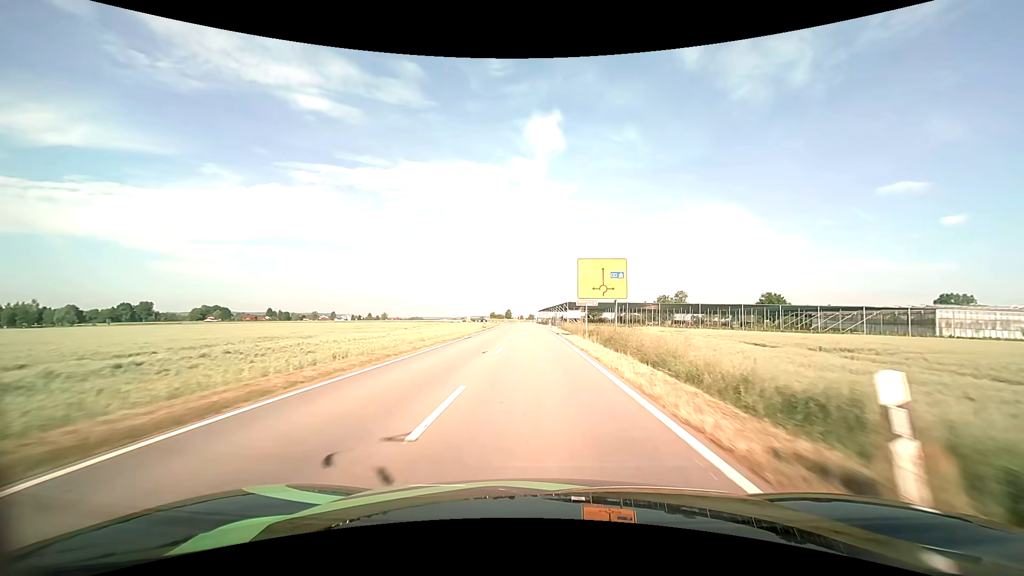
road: tertiary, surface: asphalt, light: Day
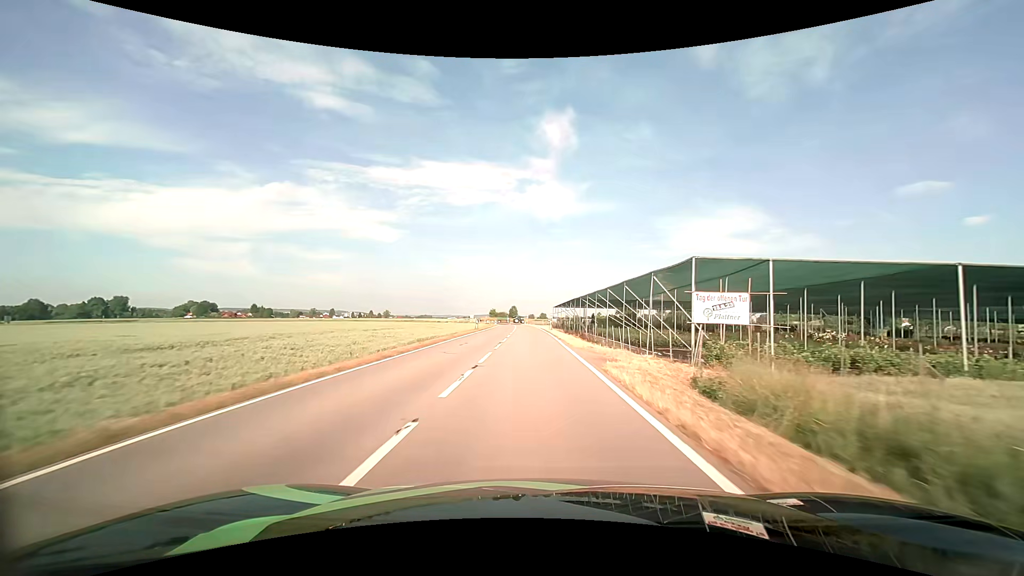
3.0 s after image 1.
(-0.8, +59.1) m; -1°
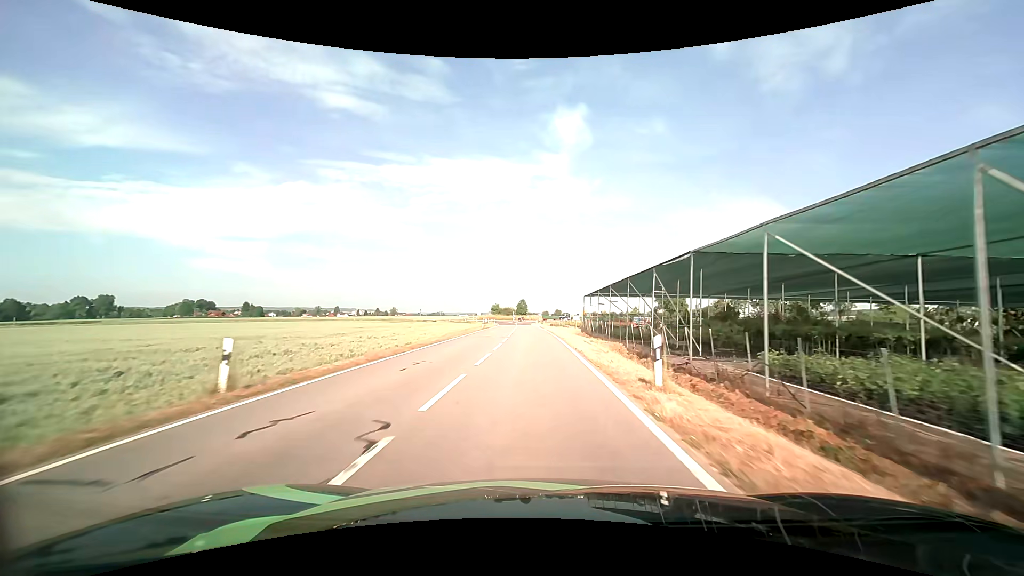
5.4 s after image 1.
(-0.6, +43.5) m; -2°
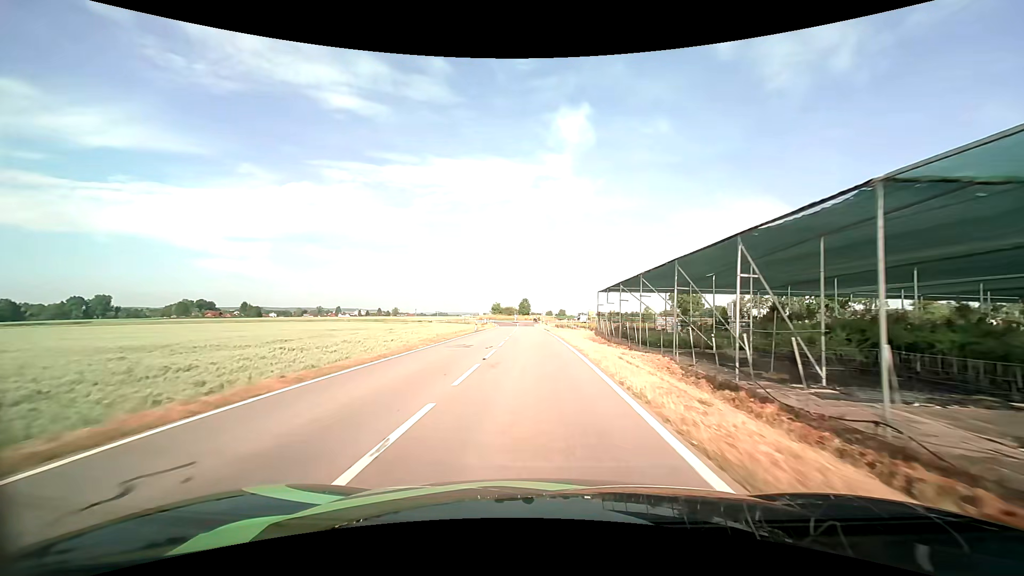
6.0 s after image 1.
(0.0, +10.0) m; 0°
(0, +10) (0, +20) (0, +30) (0, +40) (-1, +50) (-1, +60) (-2, +70) (-2, +80) (-2, +90) (-3, +100) m
